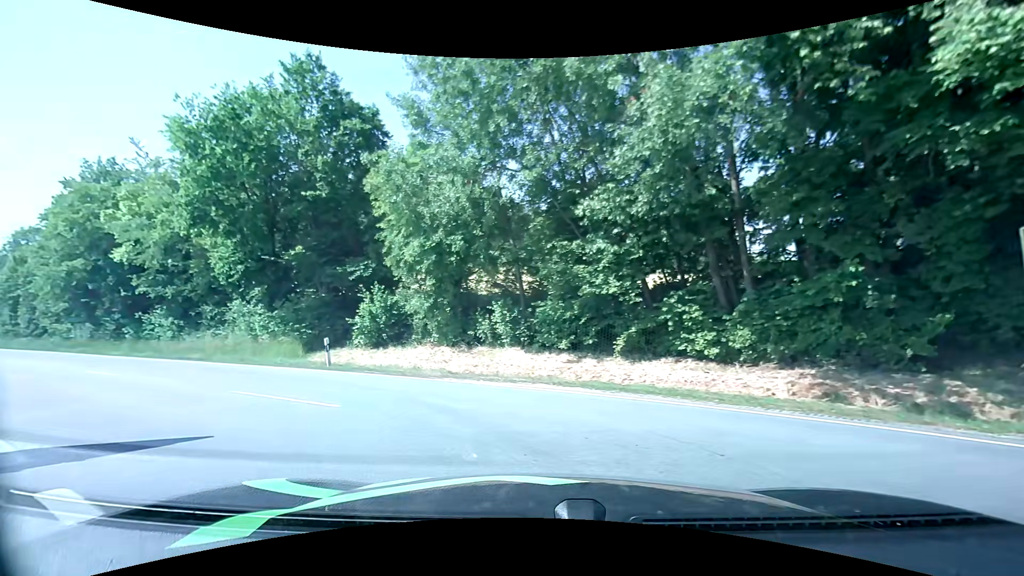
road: tertiary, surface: asphalt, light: Day
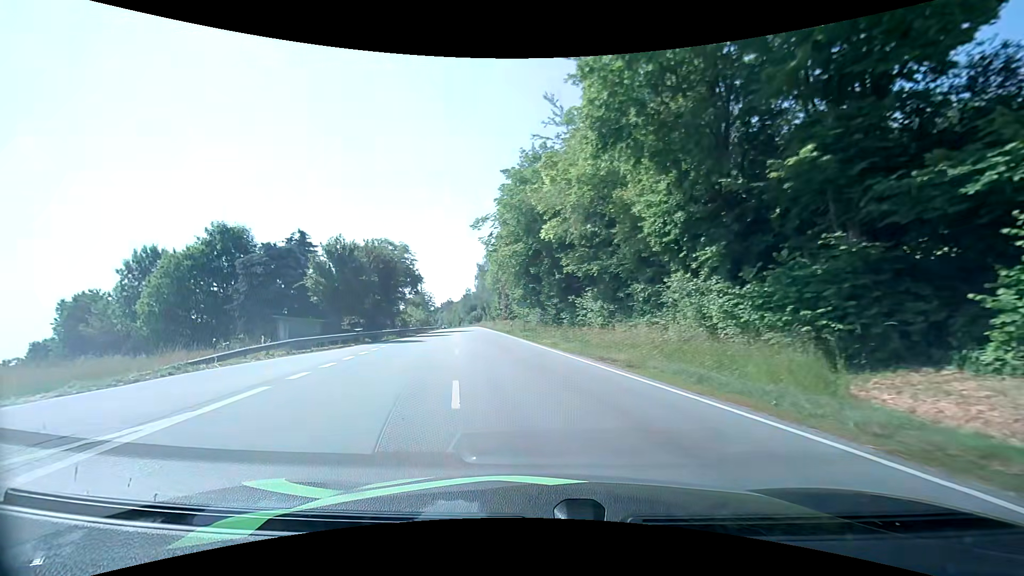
(-6.1, +12.2) m; -46°
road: primary
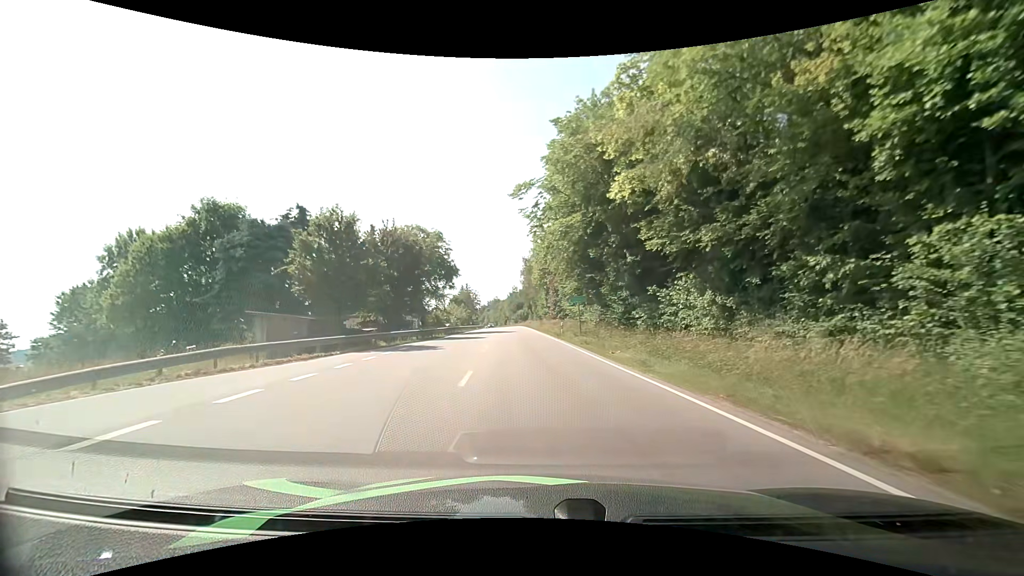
(-0.8, +10.4) m; -7°
(0, +10) (0, +20) (-1, +30) (-1, +40) (-2, +50) (-2, +60) (-3, +70) (-4, +80) (-4, +90) (-5, +100) m
